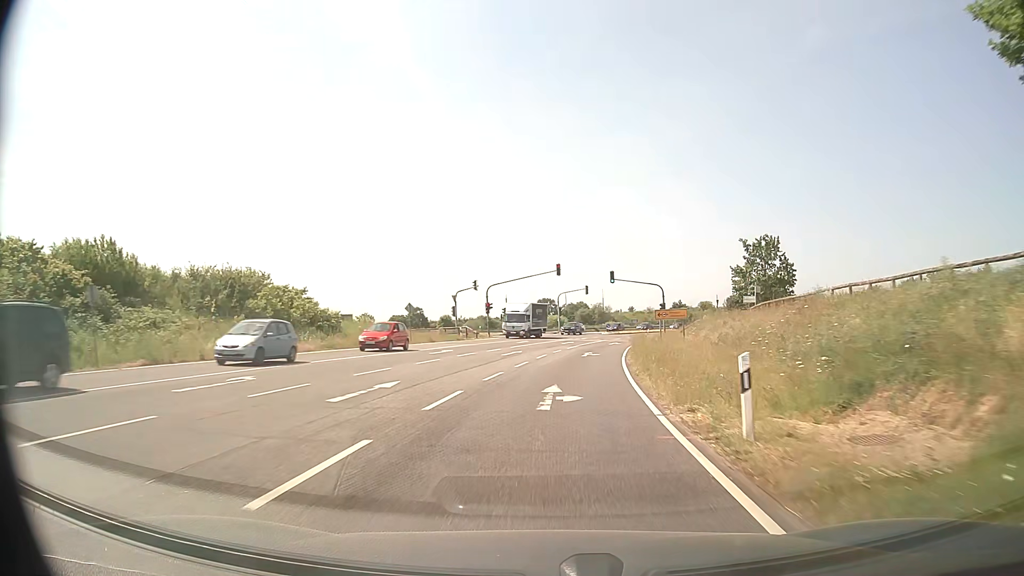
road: secondary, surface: asphalt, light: Day
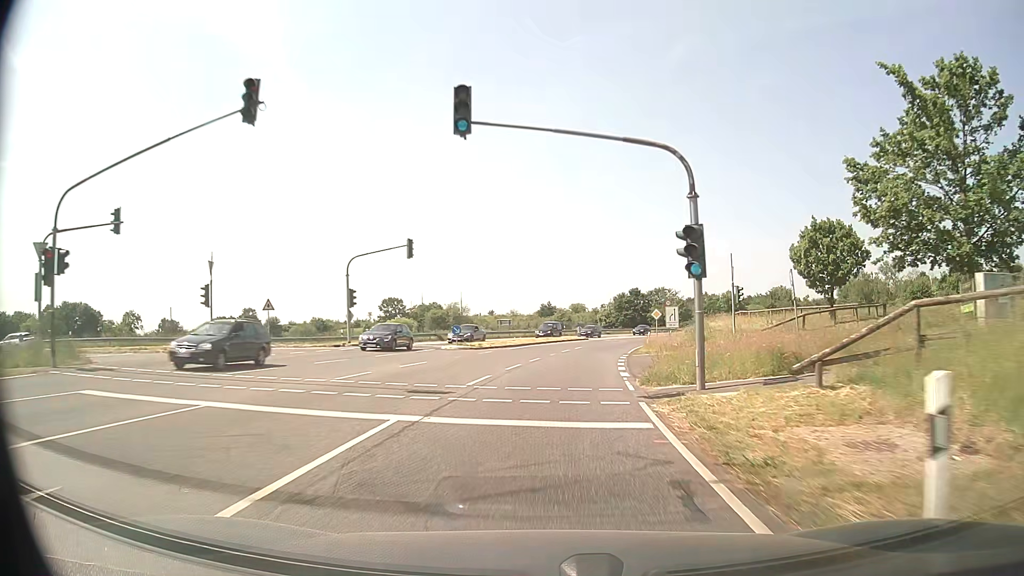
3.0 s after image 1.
(+5.2, +51.1) m; +12°
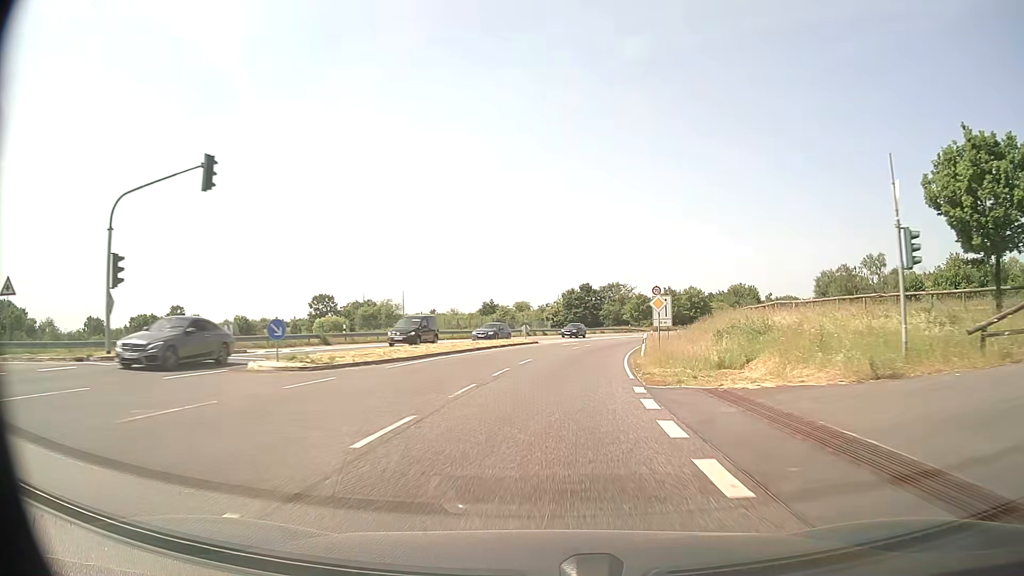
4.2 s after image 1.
(+0.8, +20.6) m; +4°
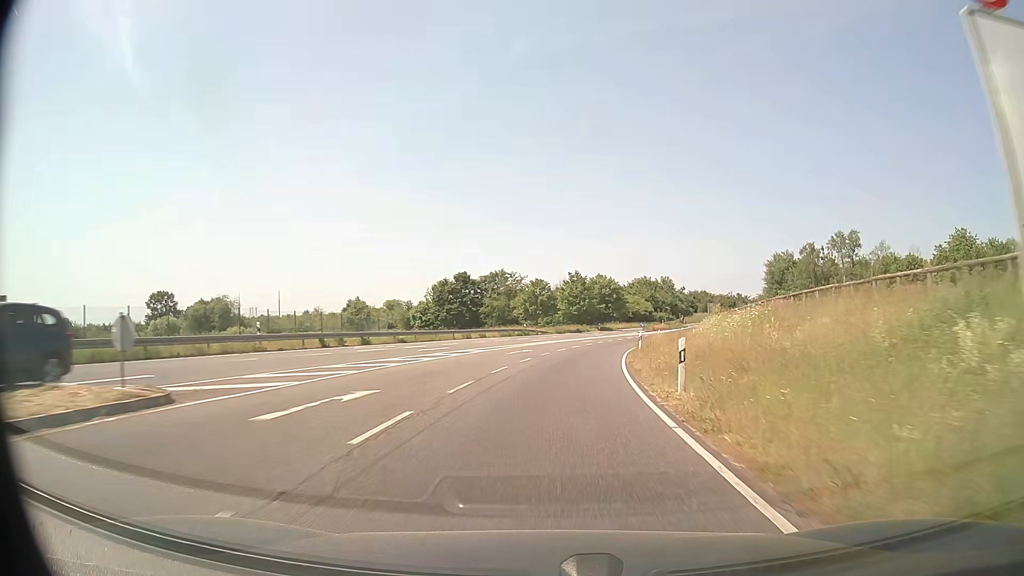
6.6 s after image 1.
(+3.8, +41.3) m; +10°
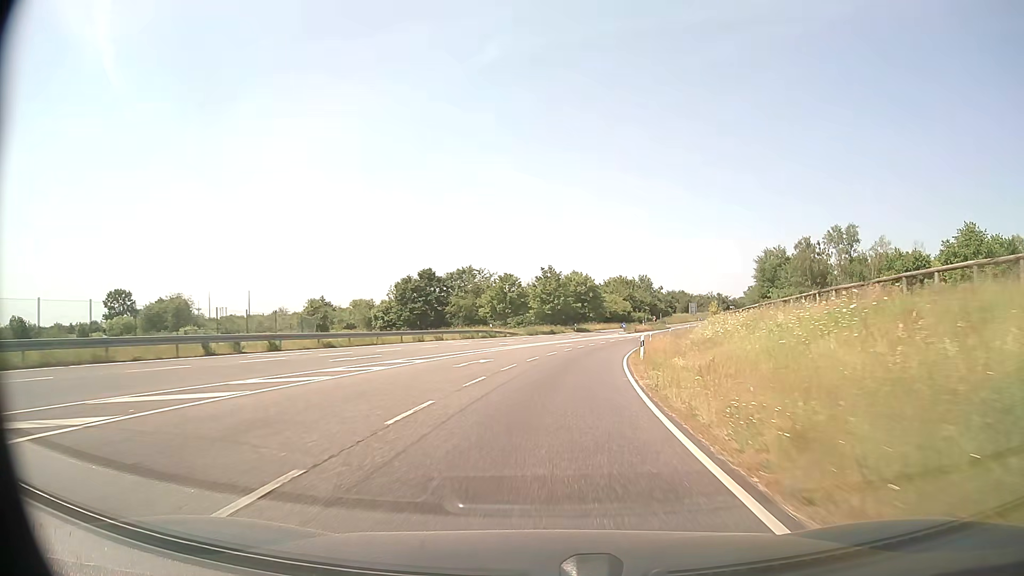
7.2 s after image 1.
(+0.2, +10.4) m; +2°
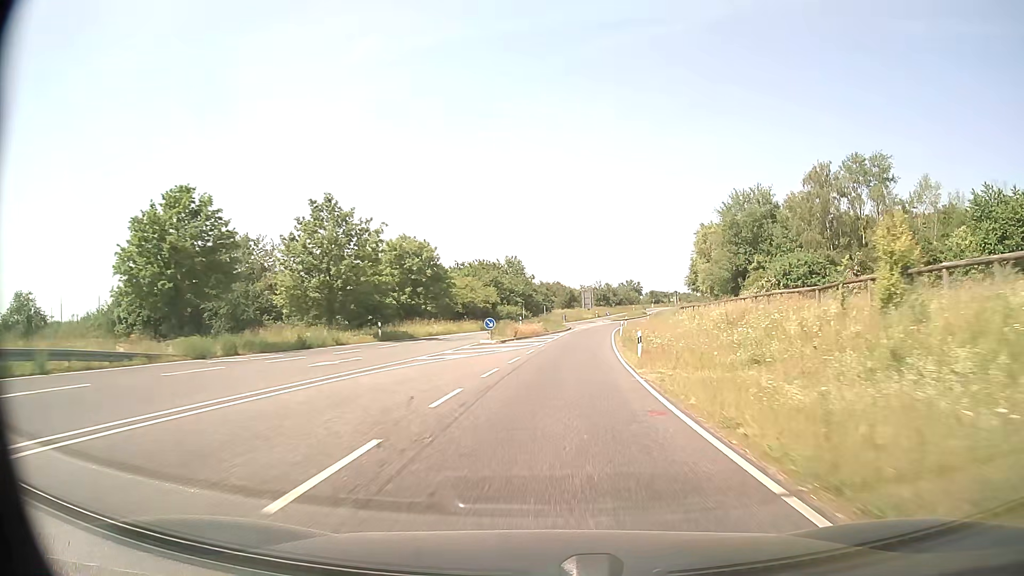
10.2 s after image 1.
(+5.6, +52.3) m; +12°
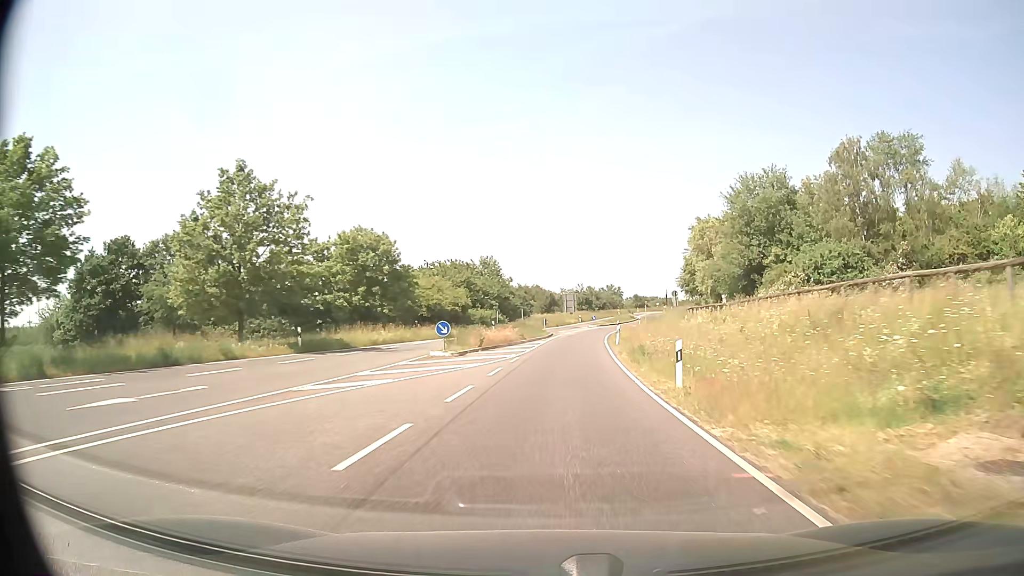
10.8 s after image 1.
(+0.2, +10.6) m; +2°
